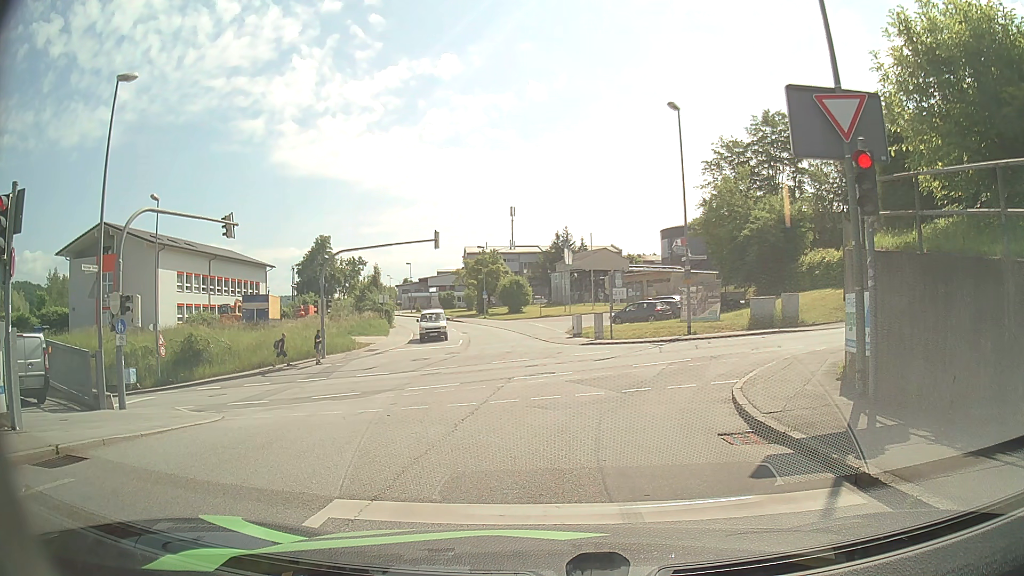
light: Day
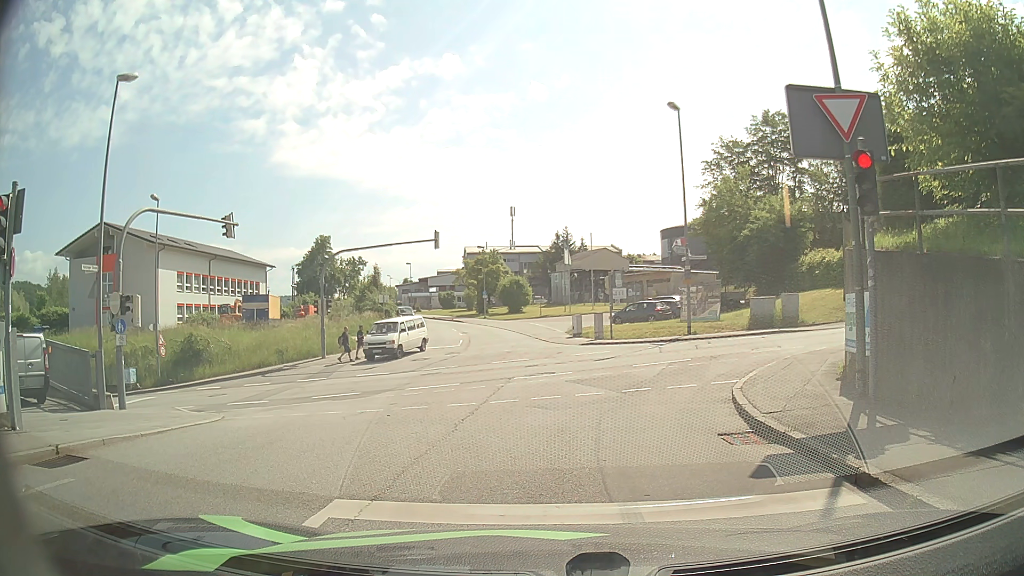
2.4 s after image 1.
(0.0, 0.0) m; 0°
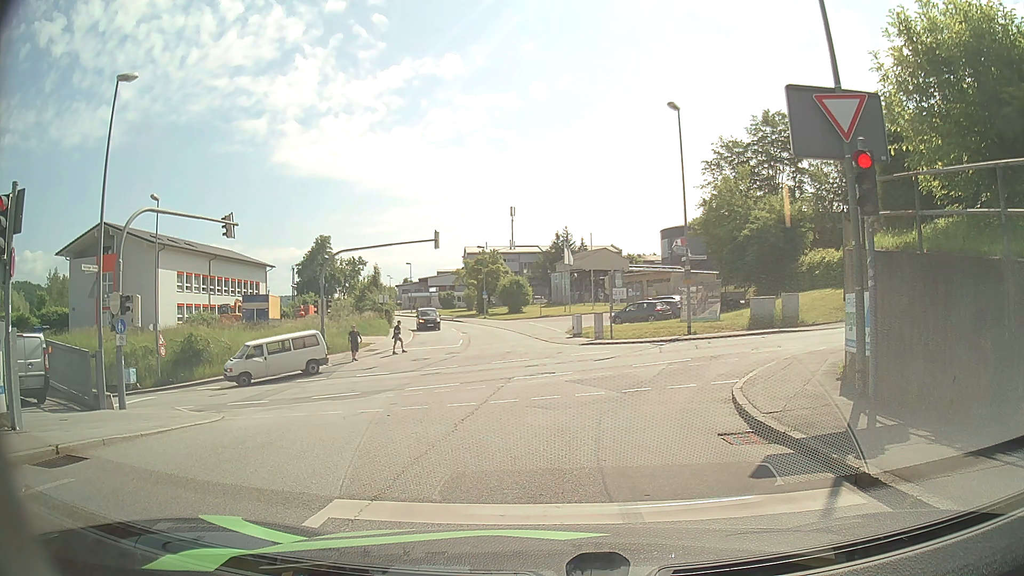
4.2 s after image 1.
(0.0, 0.0) m; 0°
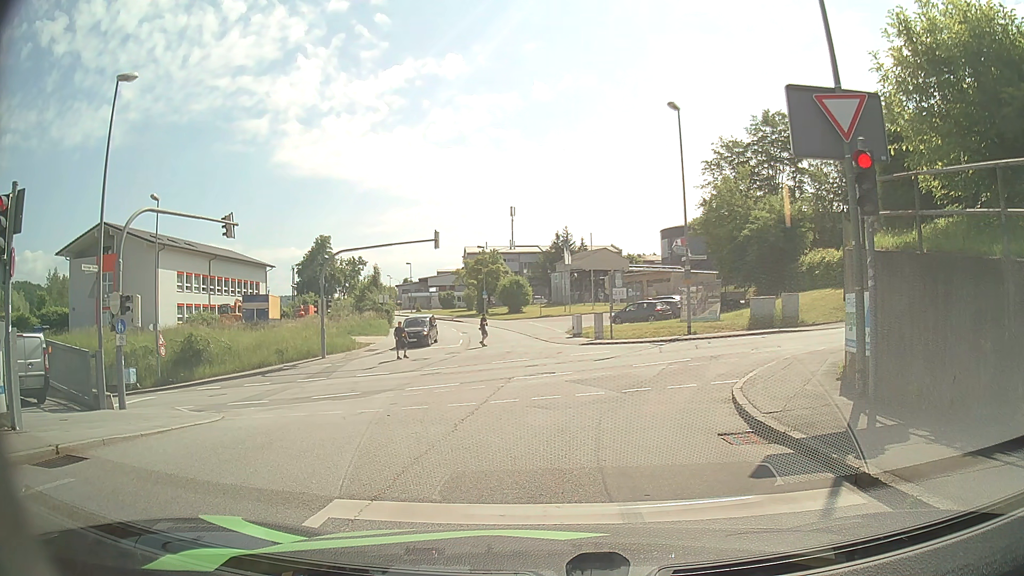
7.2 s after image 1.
(0.0, 0.0) m; 0°
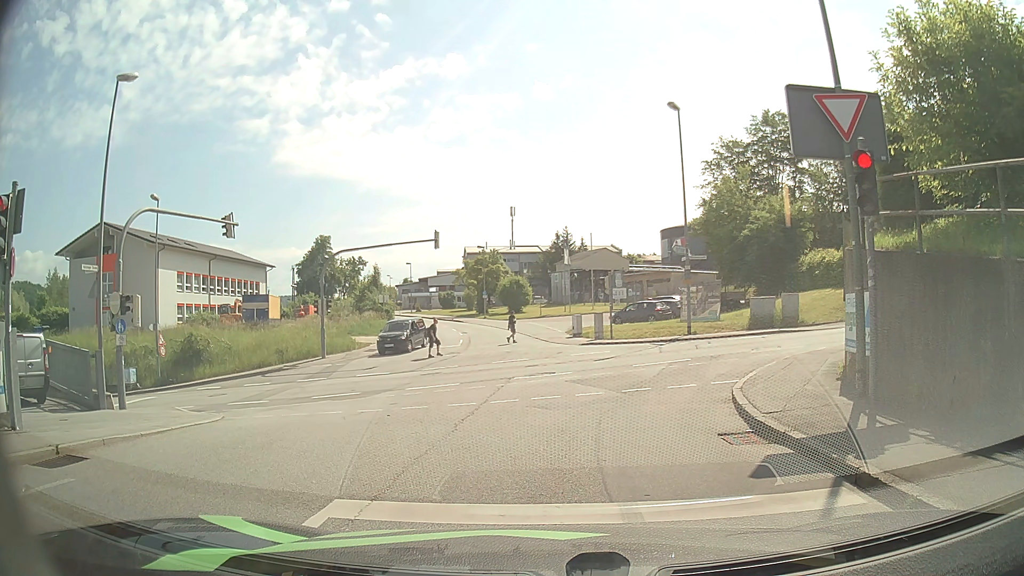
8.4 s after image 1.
(0.0, 0.0) m; 0°
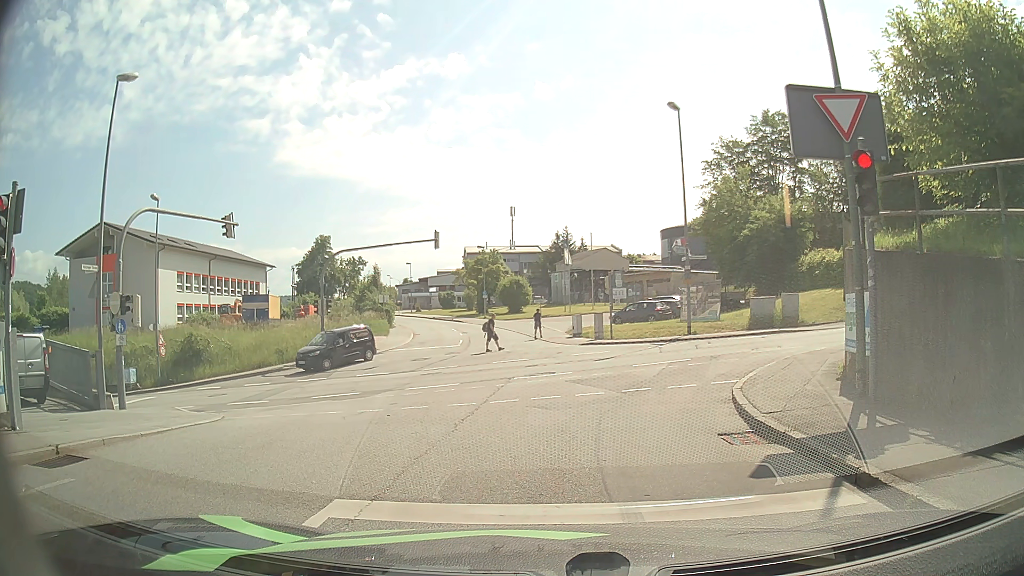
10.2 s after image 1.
(0.0, 0.0) m; 0°
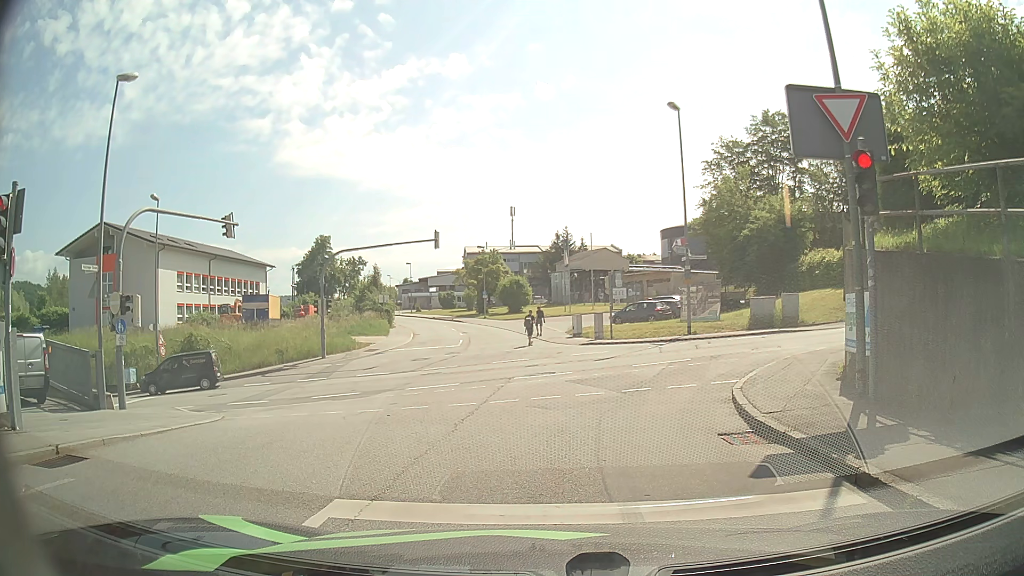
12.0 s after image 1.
(0.0, 0.0) m; 0°
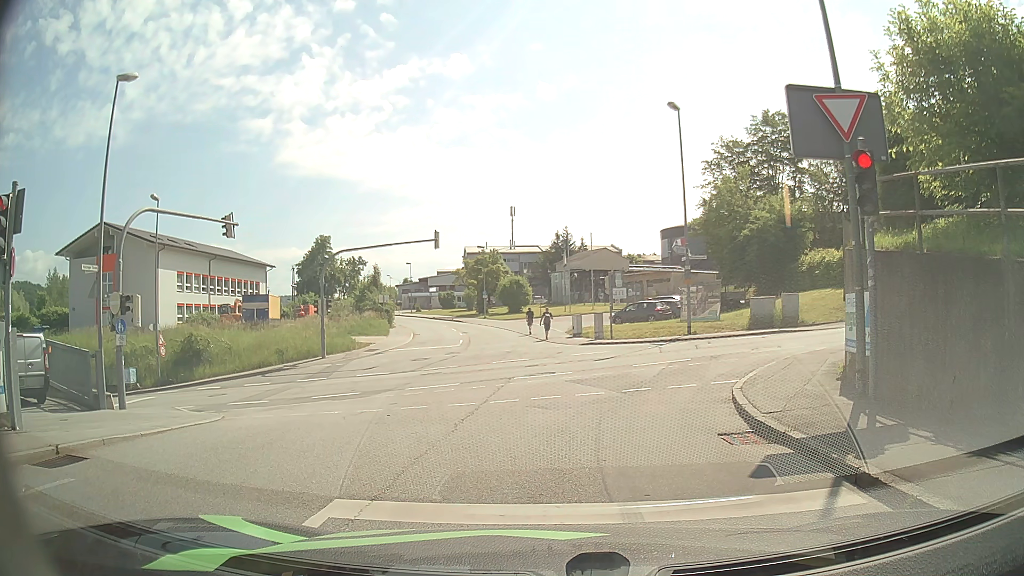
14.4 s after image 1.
(0.0, 0.0) m; 0°
